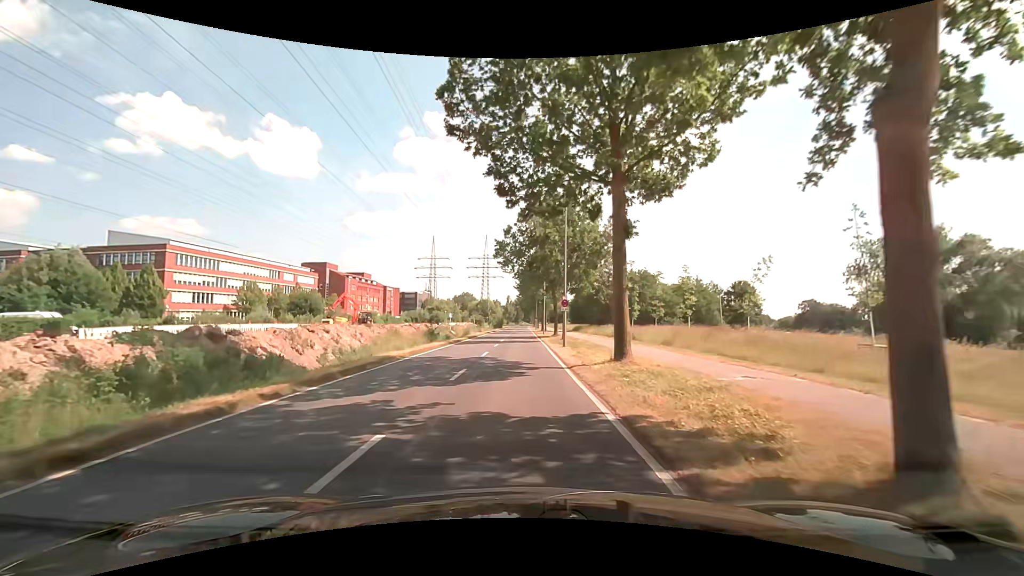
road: secondary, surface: asphalt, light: Day
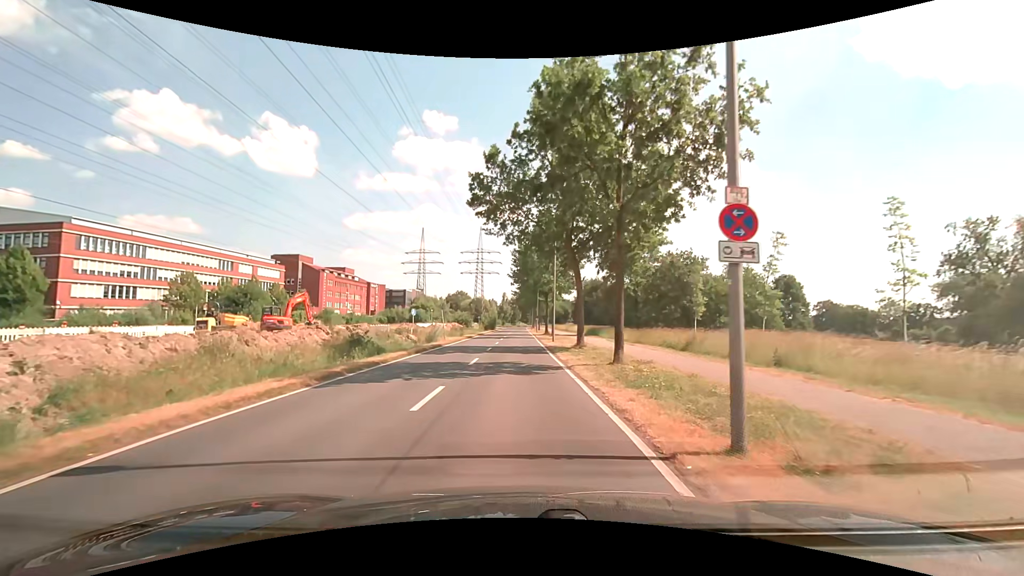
(+0.1, +21.7) m; +1°
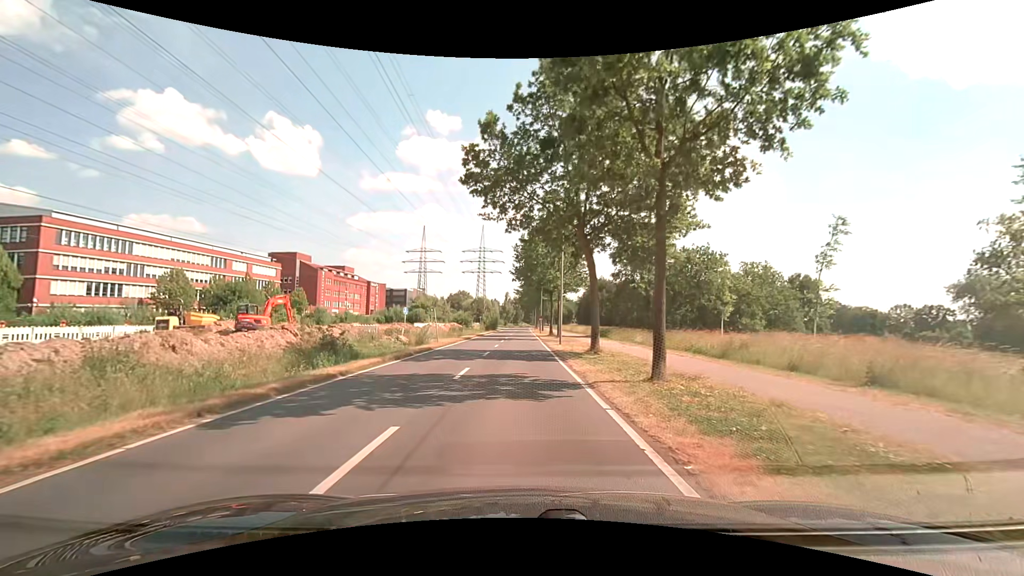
(0.0, +4.3) m; -1°
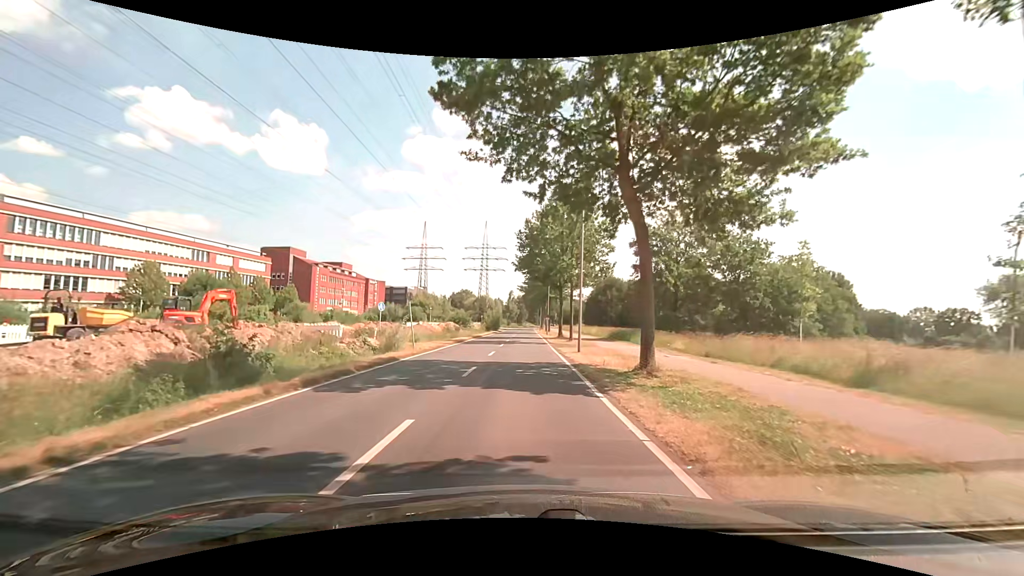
(0.0, +8.4) m; 0°
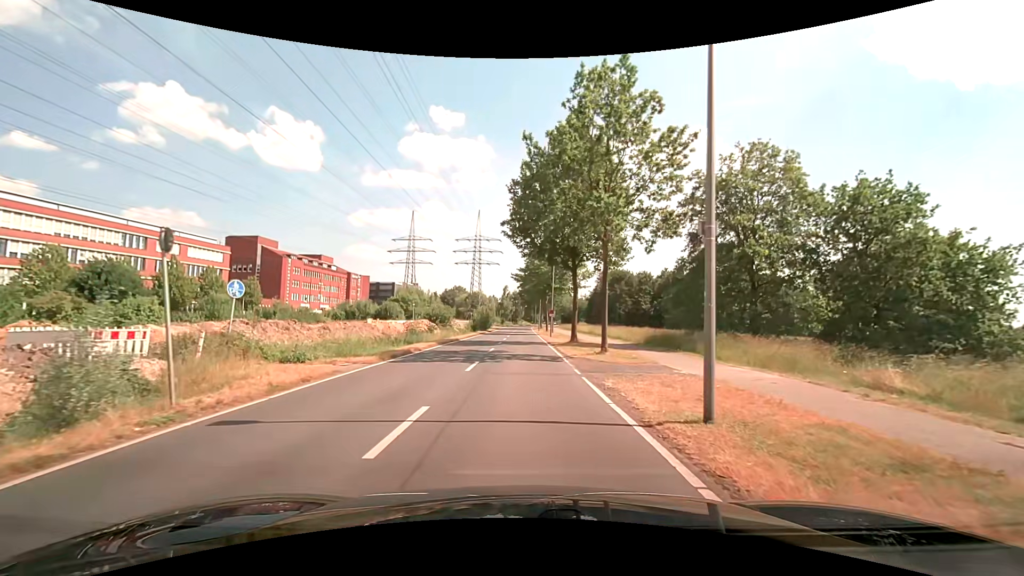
(0.0, +16.6) m; 0°
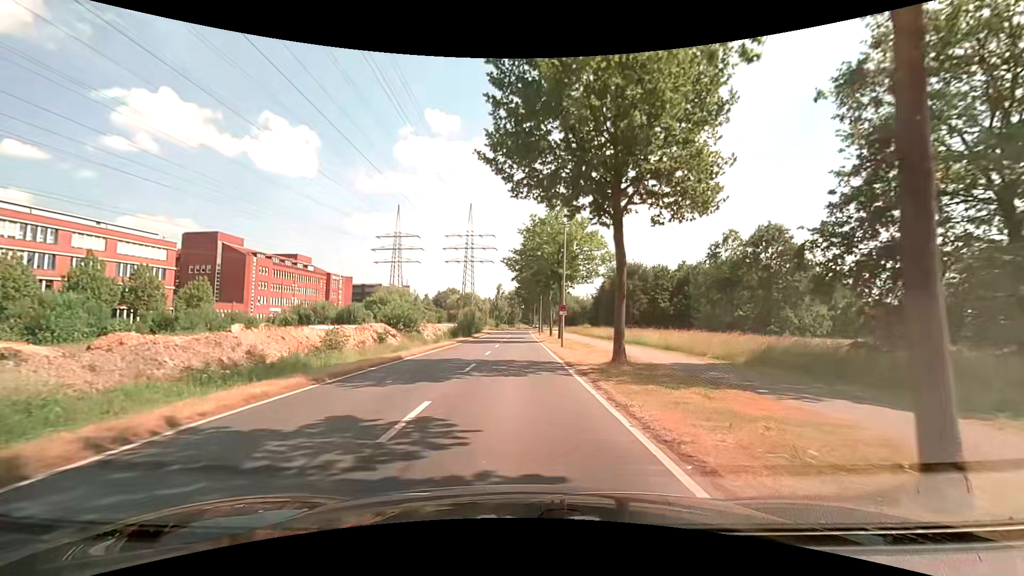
(+0.1, +16.8) m; 0°
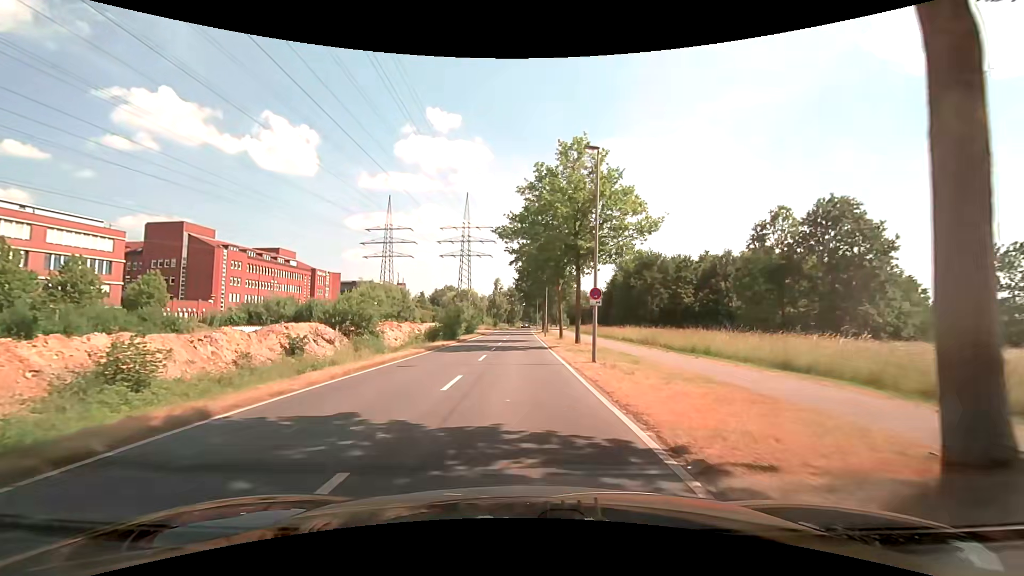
(+0.1, +13.1) m; +1°
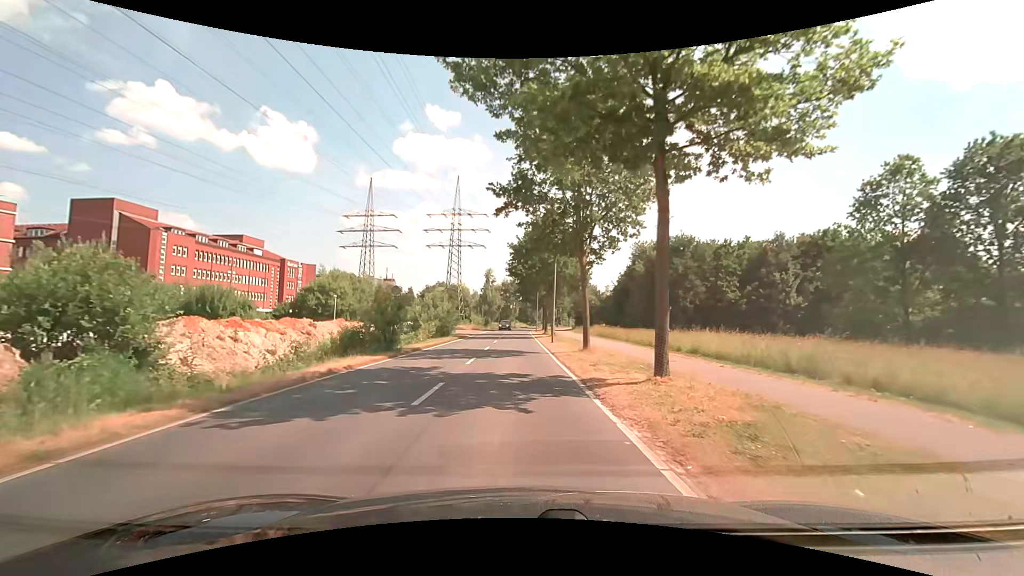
(-0.1, +18.3) m; 0°
(0, +10) (0, +20) (0, +30) (0, +40) (0, +50) (0, +60) (0, +70) (0, +80) (0, +90) (+1, +100) m
